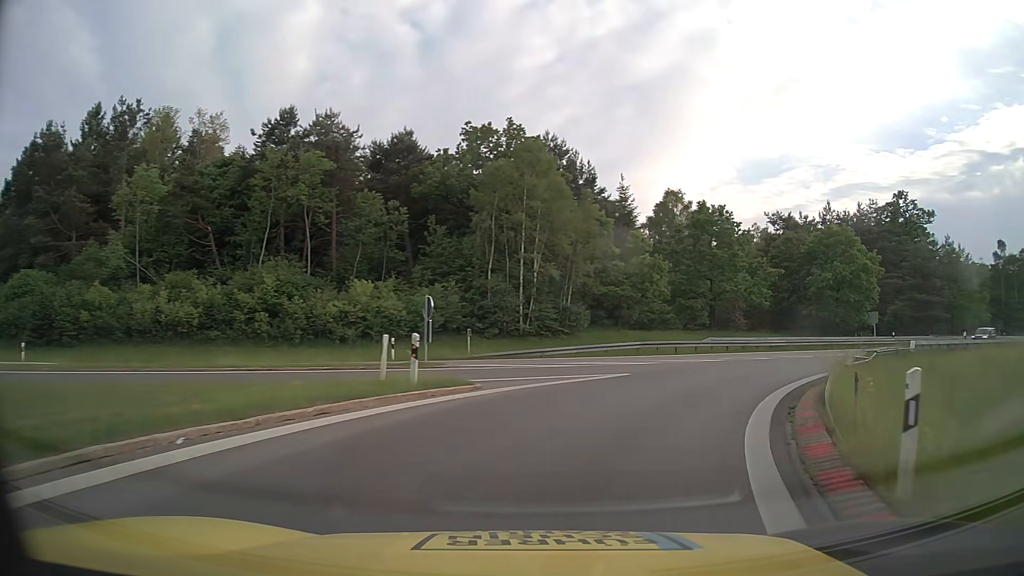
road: motorway_link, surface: asphalt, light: Day
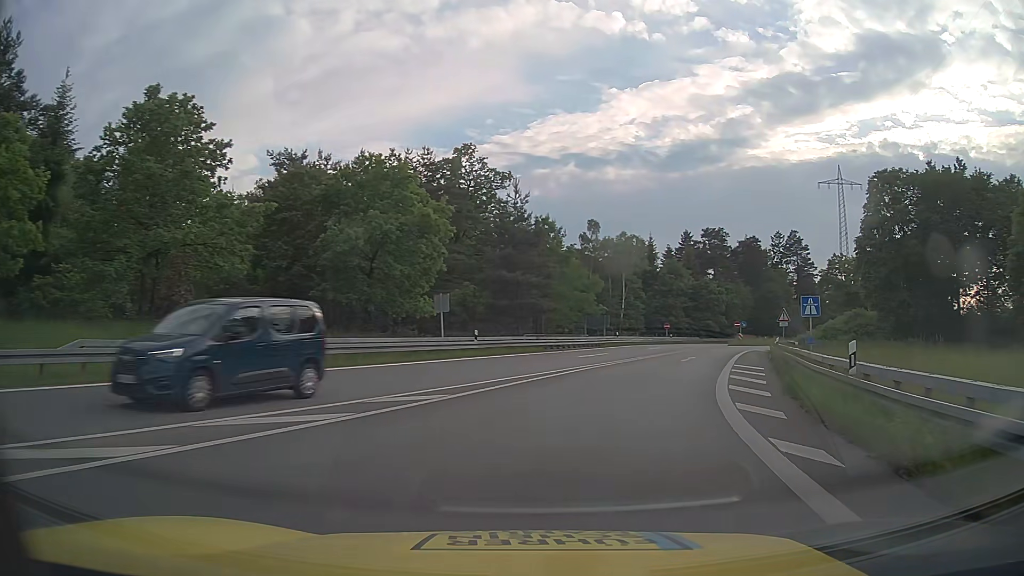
(+9.2, +23.2) m; +42°
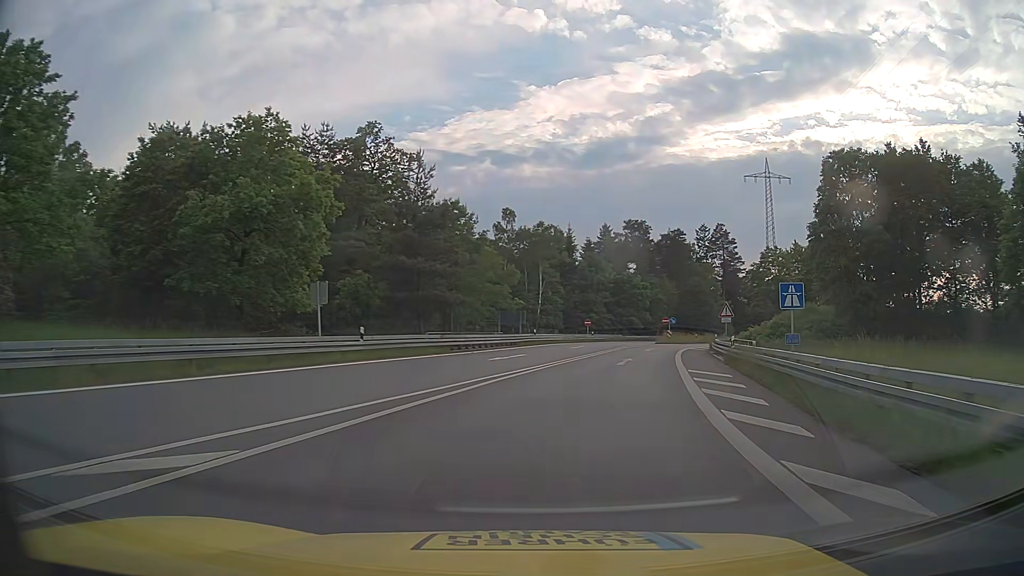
(+0.4, +6.8) m; +7°
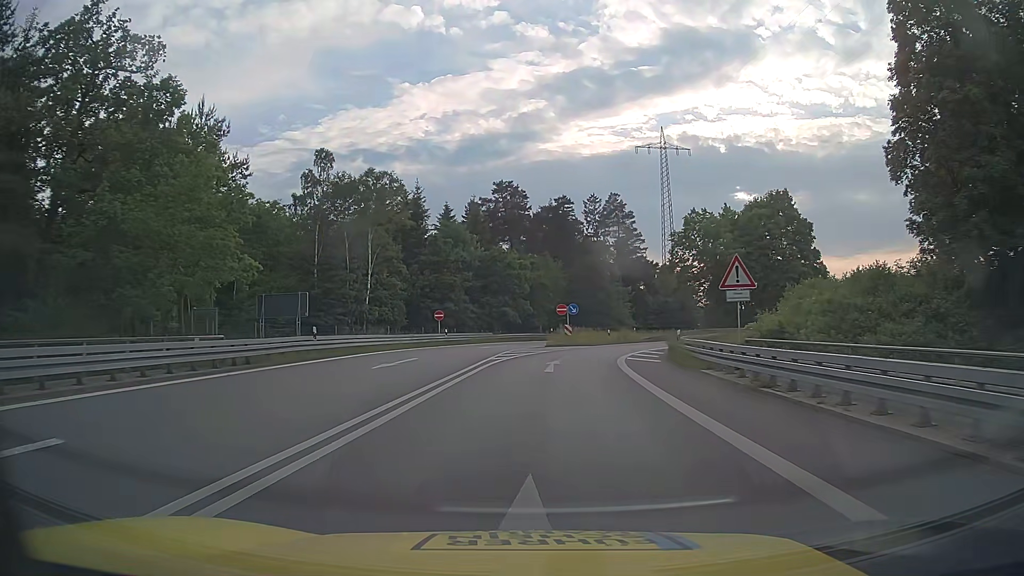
(+4.0, +28.7) m; +11°
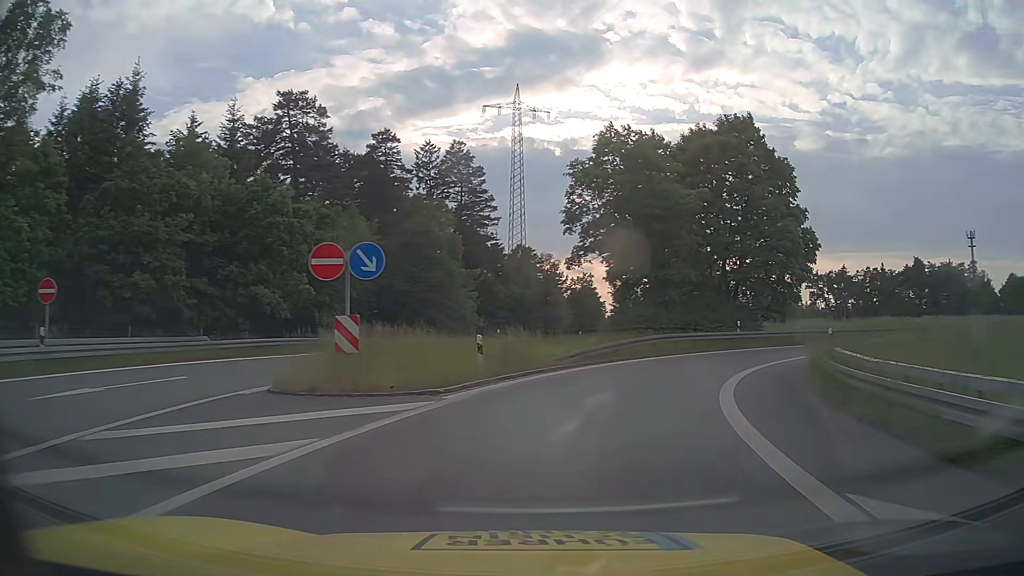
(+2.4, +34.4) m; +14°
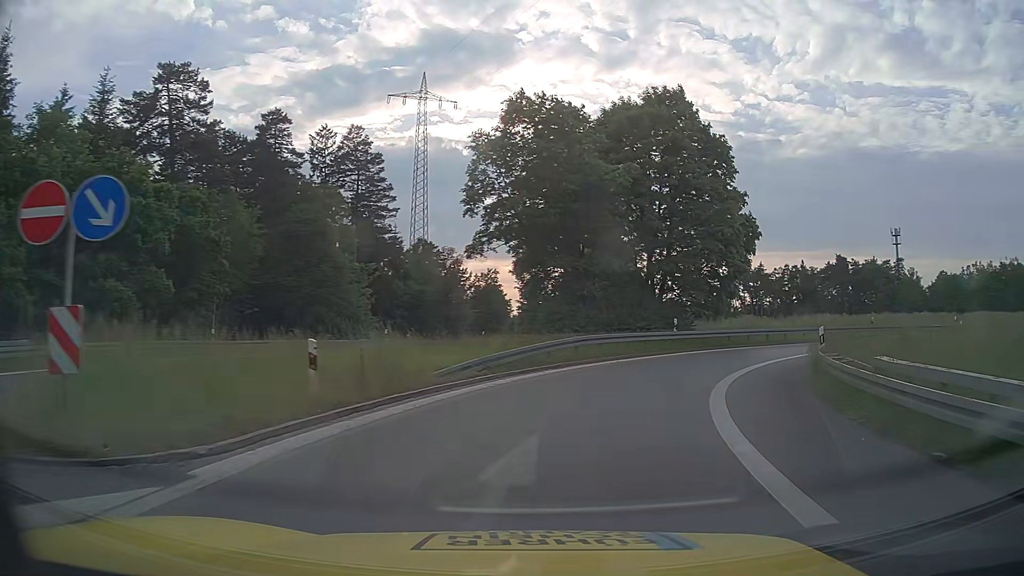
(+0.5, +6.6) m; +8°
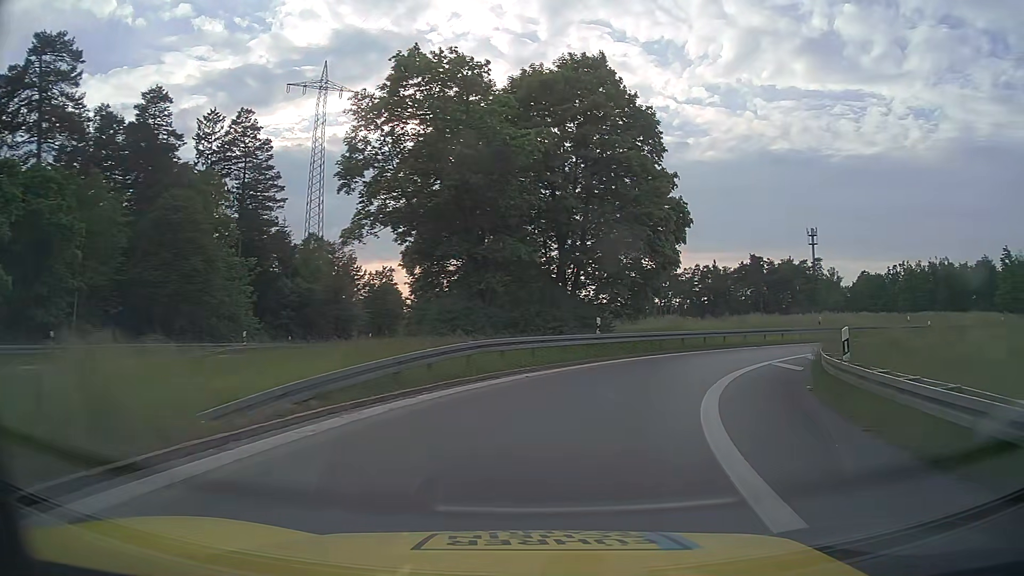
(+0.5, +6.6) m; +8°
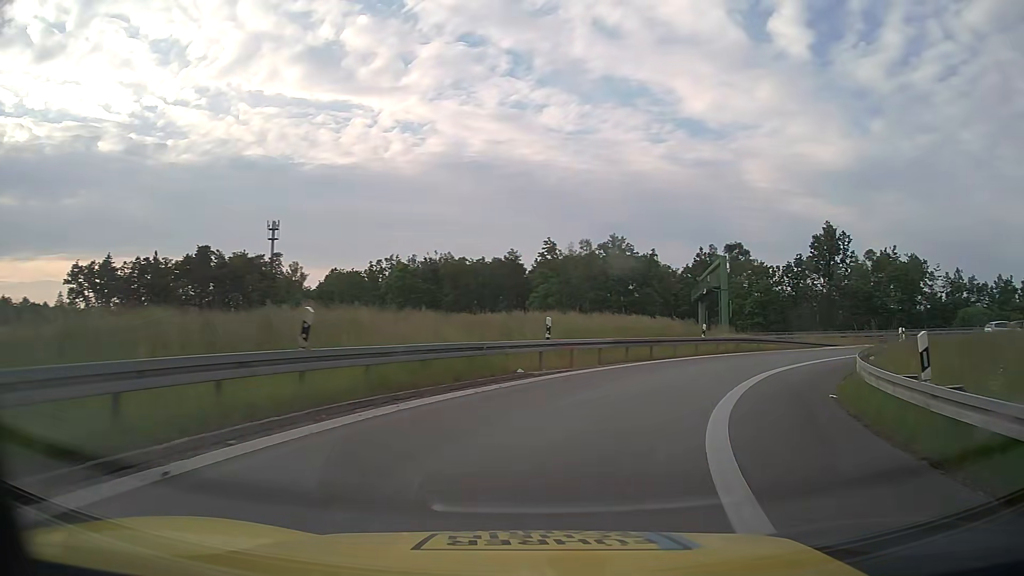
(+12.4, +30.4) m; +46°
(+1, +10) (+5, +19) (+11, +27) (+19, +33) (+28, +38) (+38, +40) (+48, +40) (+58, +39) (+68, +38) (+77, +37) m
